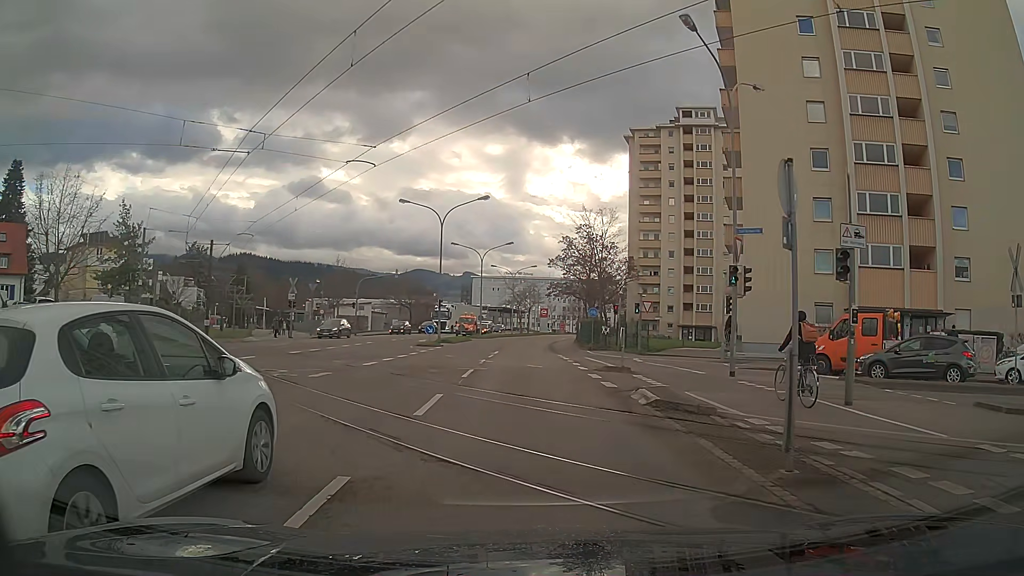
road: secondary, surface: asphalt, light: Day
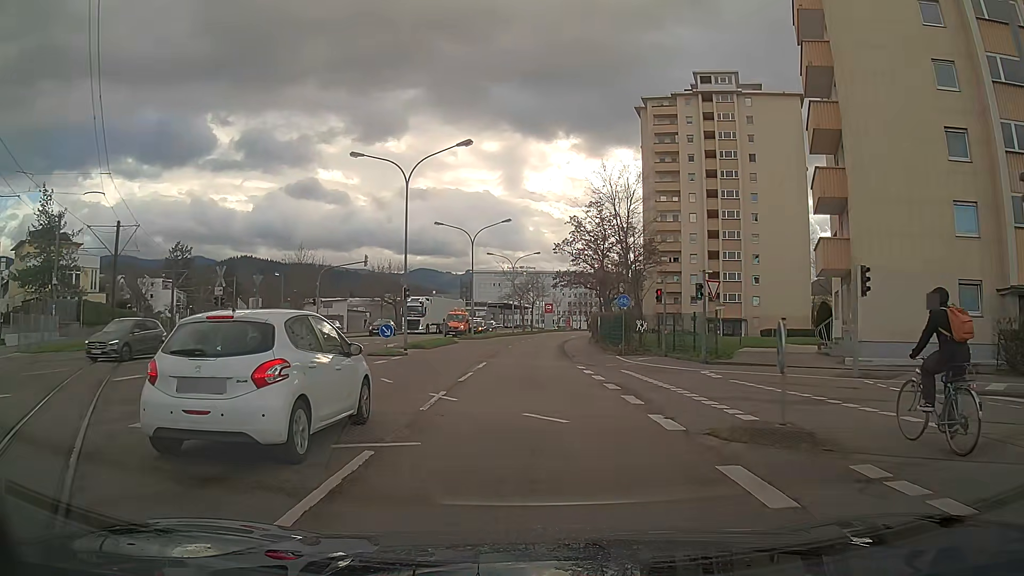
(0.0, +13.9) m; 0°
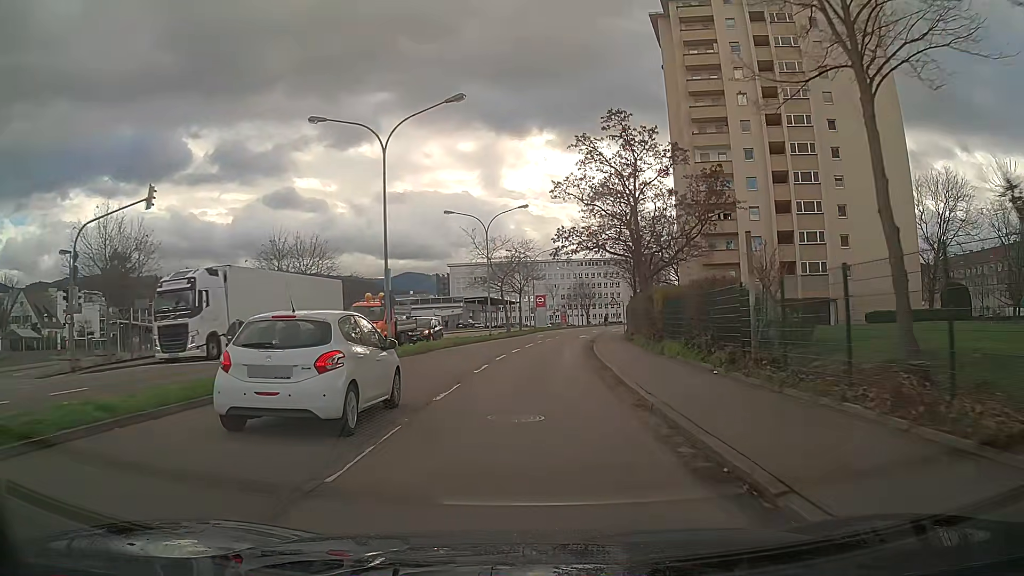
(+0.2, +31.5) m; +2°
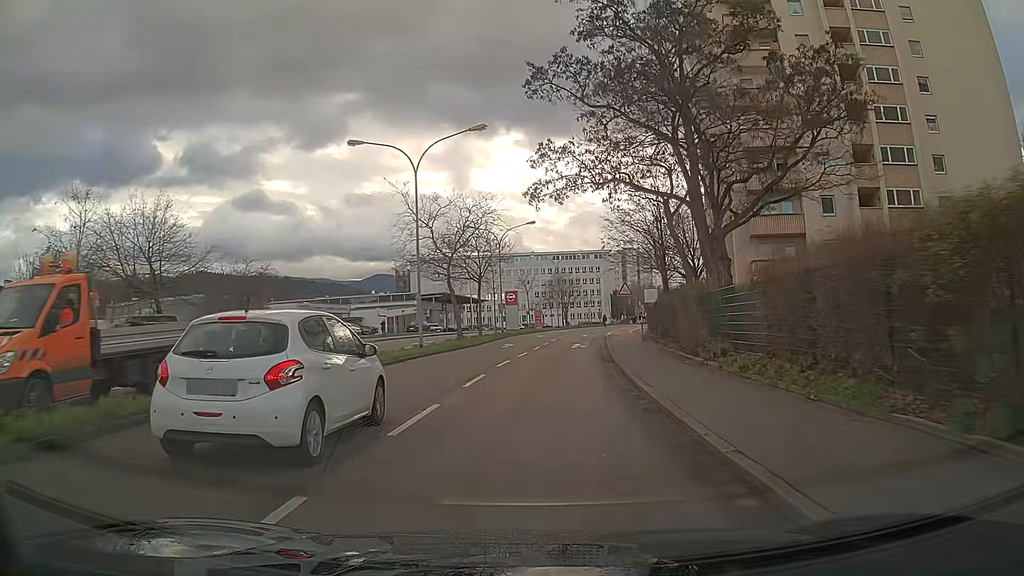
(+0.5, +21.6) m; +3°
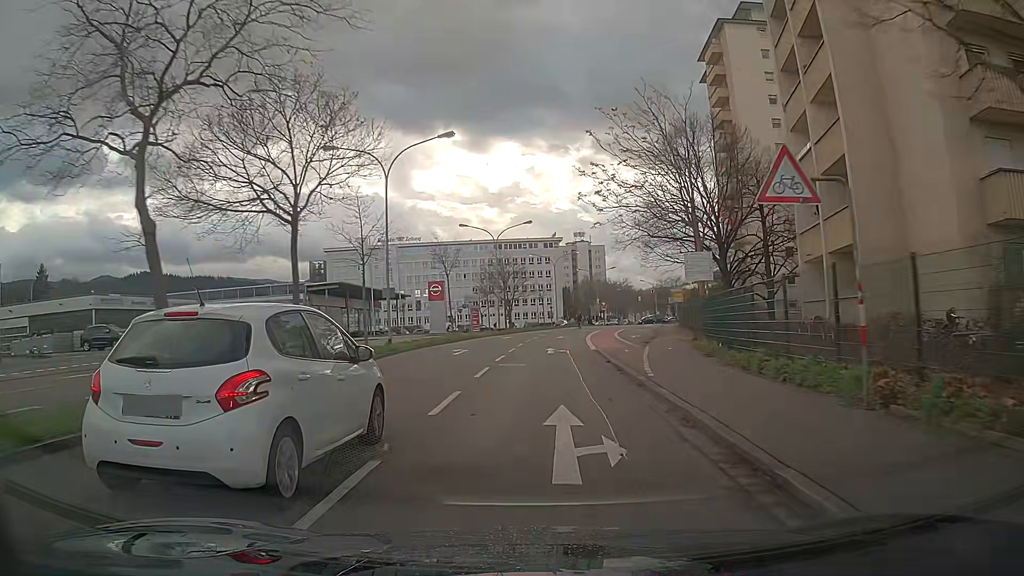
(+0.9, +28.5) m; +4°
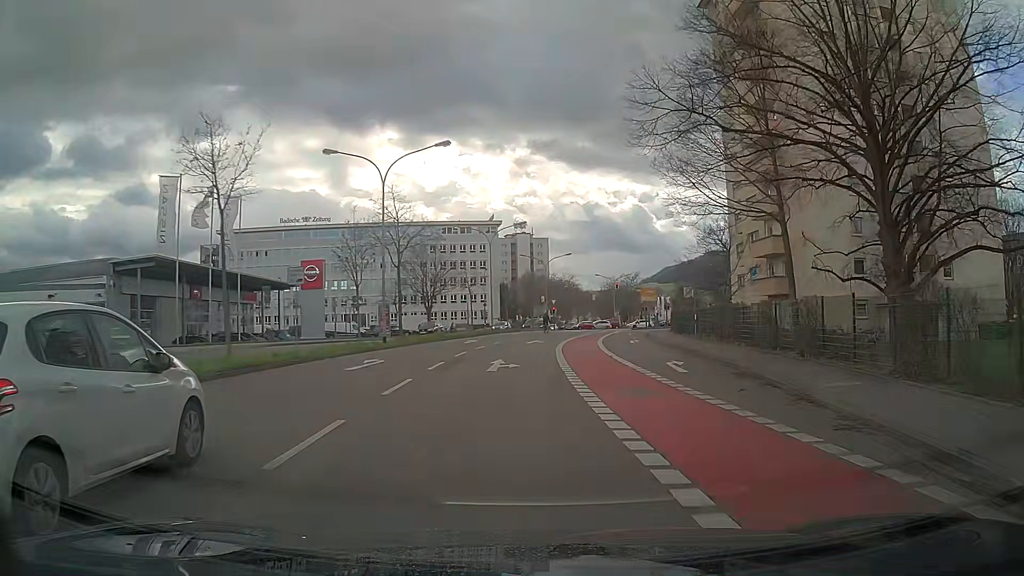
(+1.0, +27.4) m; +6°
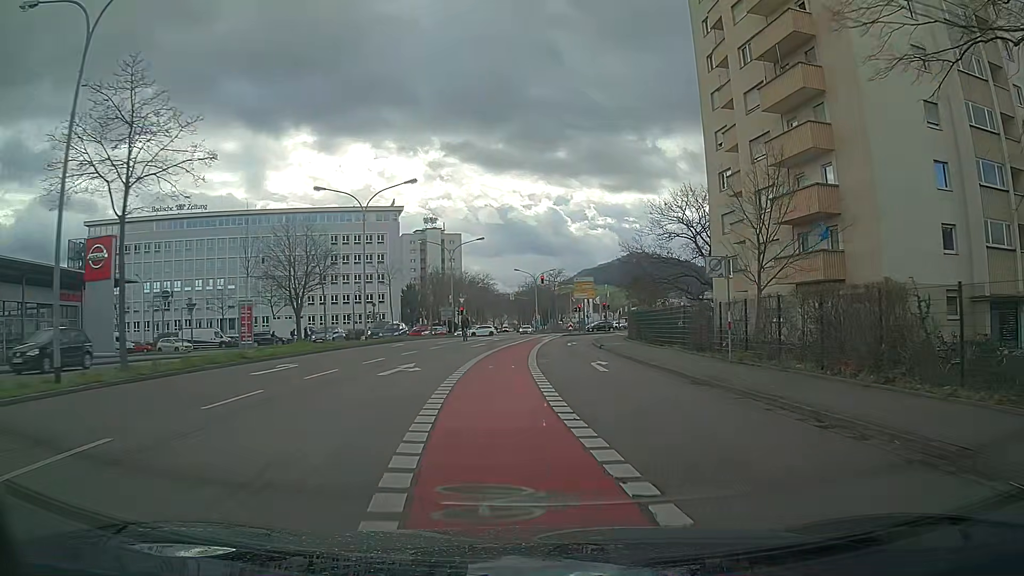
(+1.3, +19.7) m; +6°
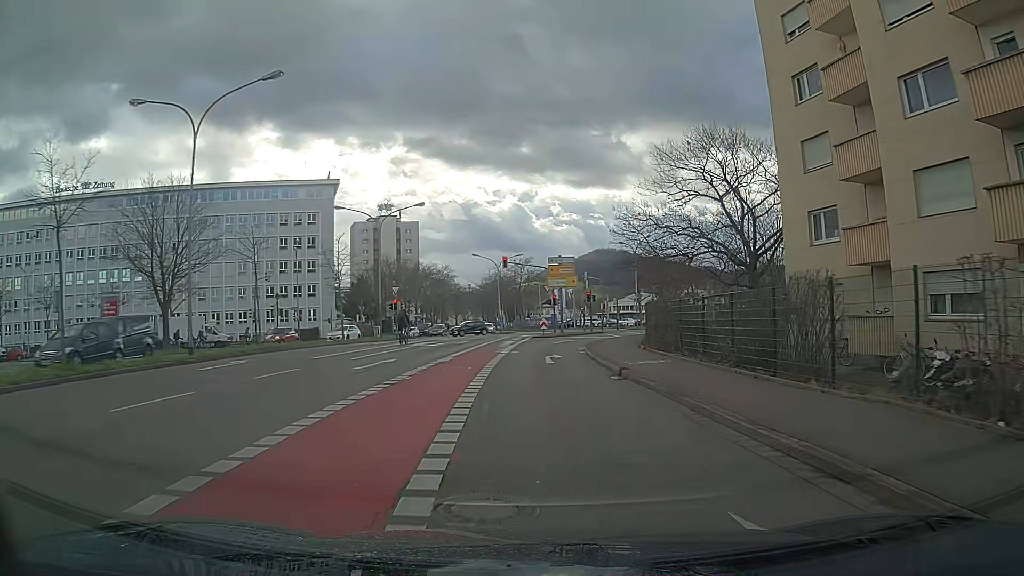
(+0.5, +18.6) m; +3°
